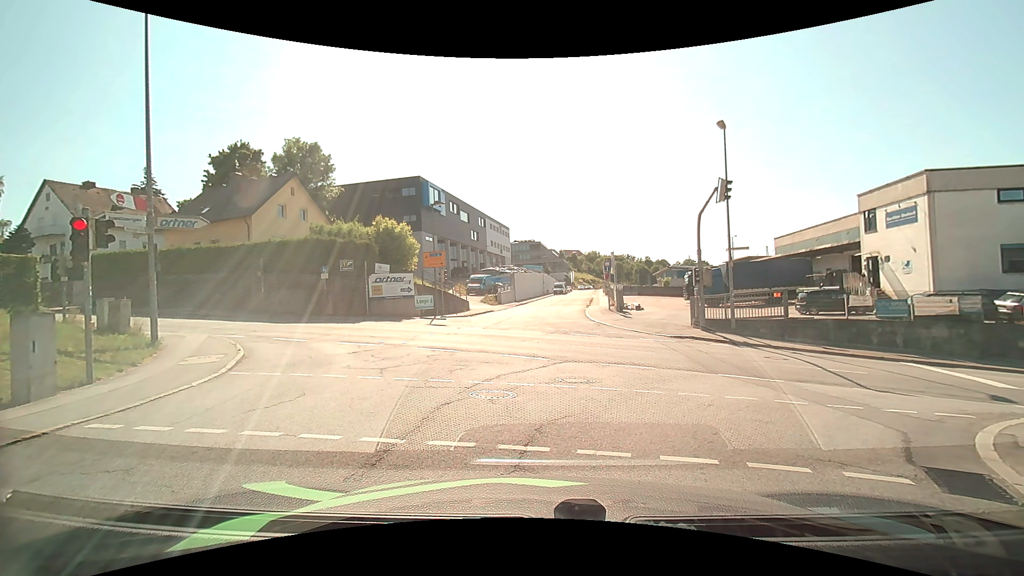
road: residential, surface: asphalt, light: Day
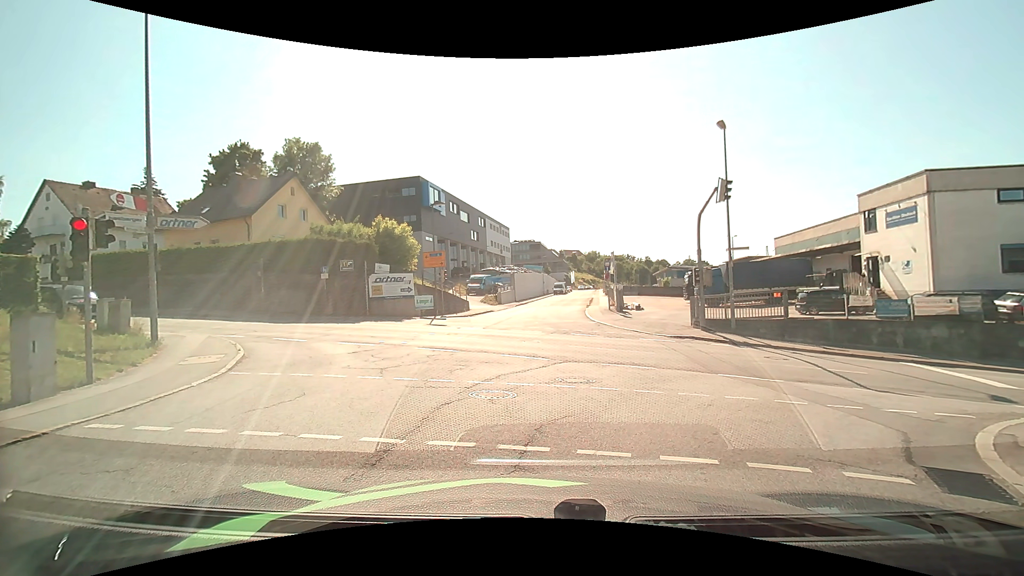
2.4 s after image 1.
(0.0, 0.0) m; 0°
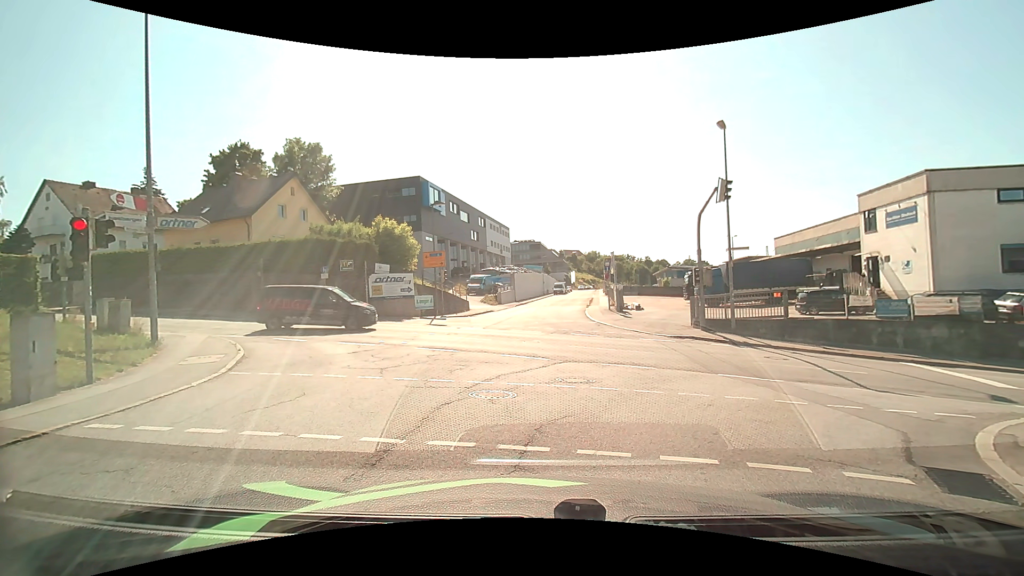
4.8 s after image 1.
(0.0, 0.0) m; 0°
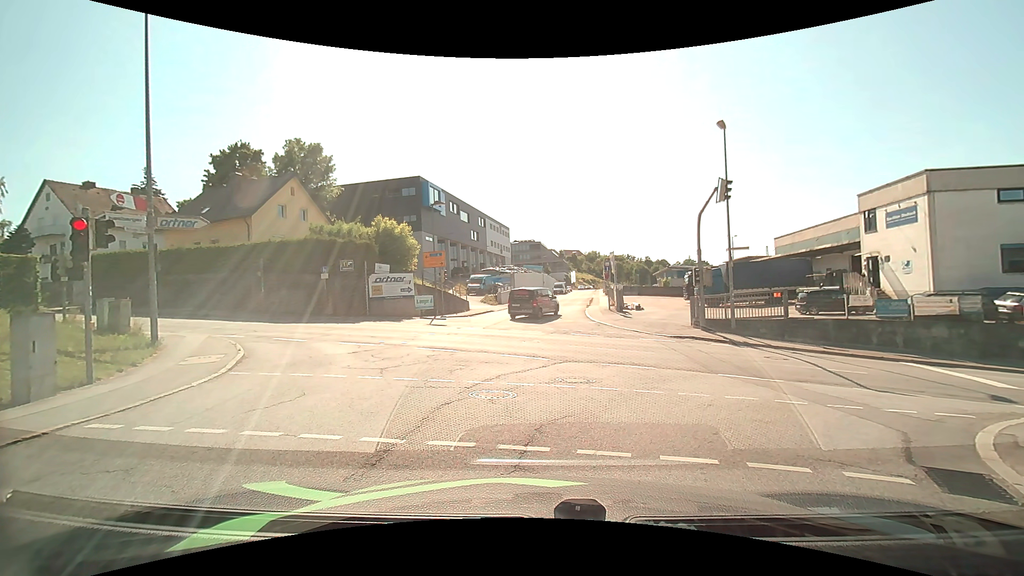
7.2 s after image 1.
(0.0, 0.0) m; 0°
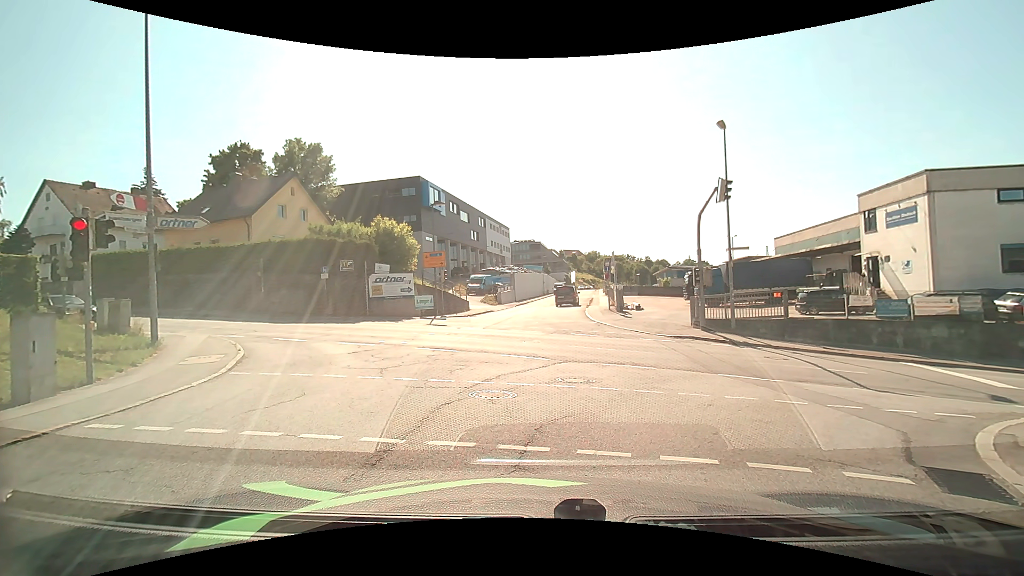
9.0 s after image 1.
(0.0, 0.0) m; 0°
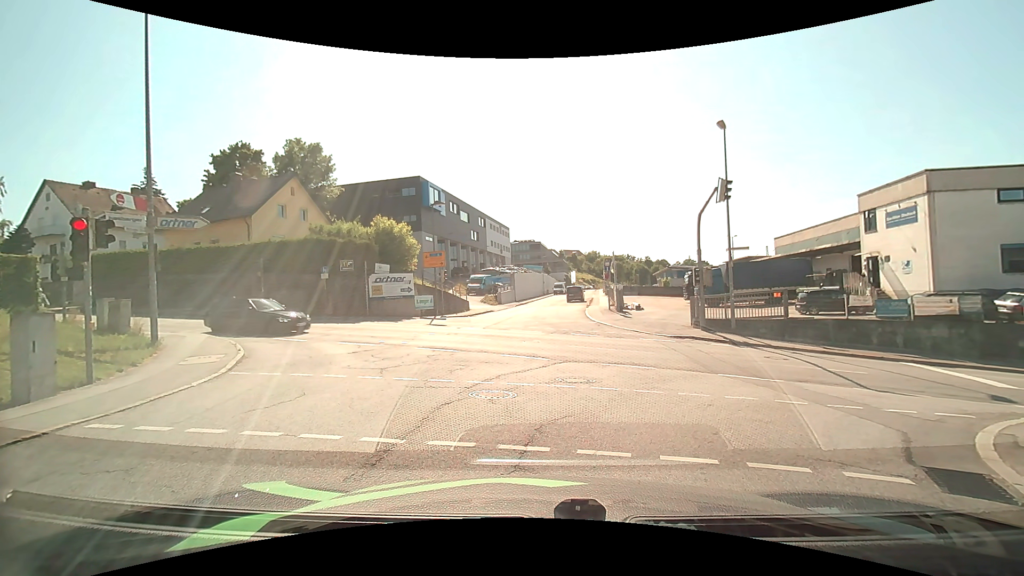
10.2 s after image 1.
(0.0, 0.0) m; 0°
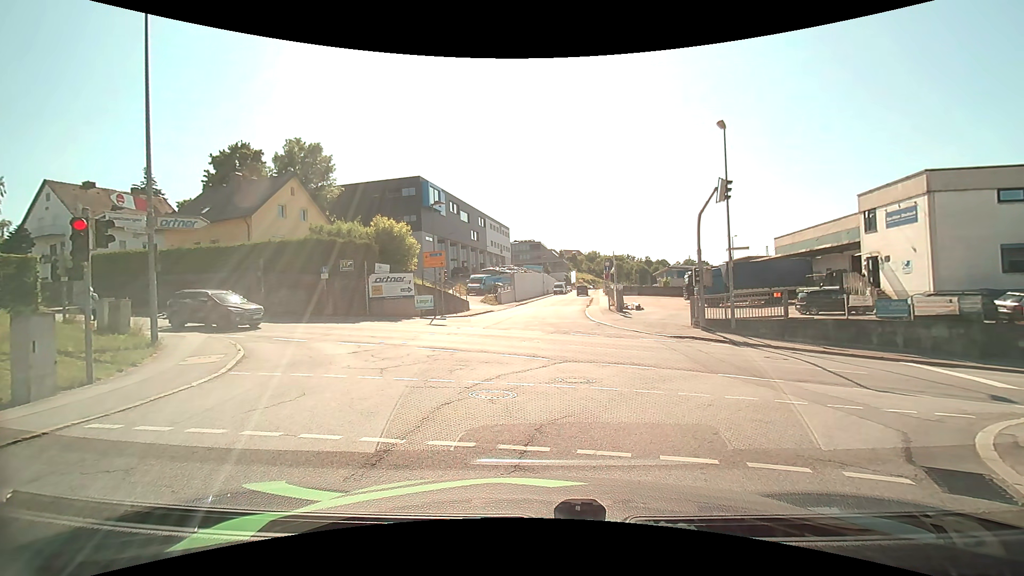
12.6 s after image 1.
(0.0, 0.0) m; 0°
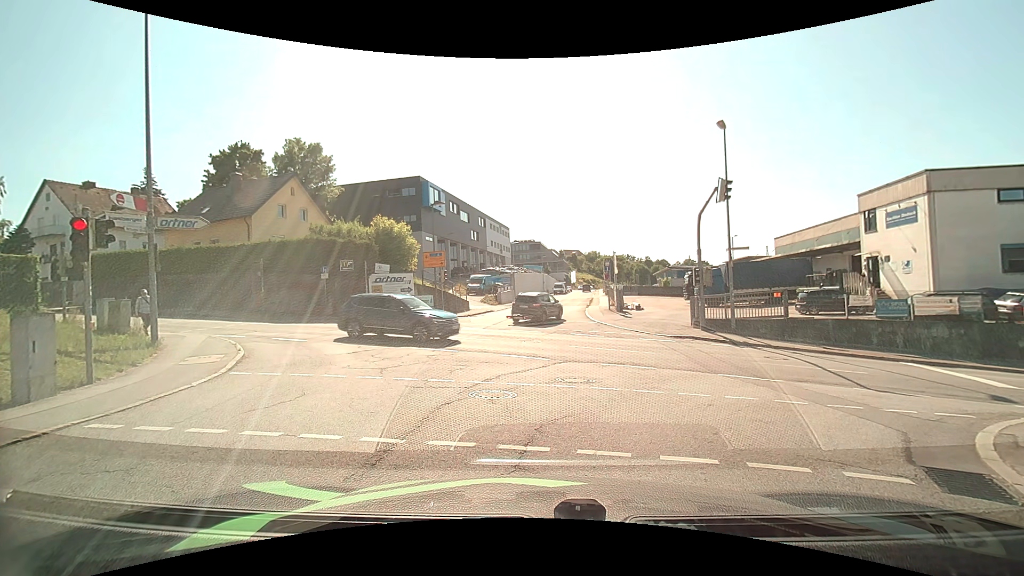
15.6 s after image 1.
(0.0, 0.0) m; 0°
(0, +10) (-3, +19) (-11, +26) (-20, +29) (-30, +32) (-39, +34) (-49, +37) (-59, +40) (-68, +43) (-78, +46) m
